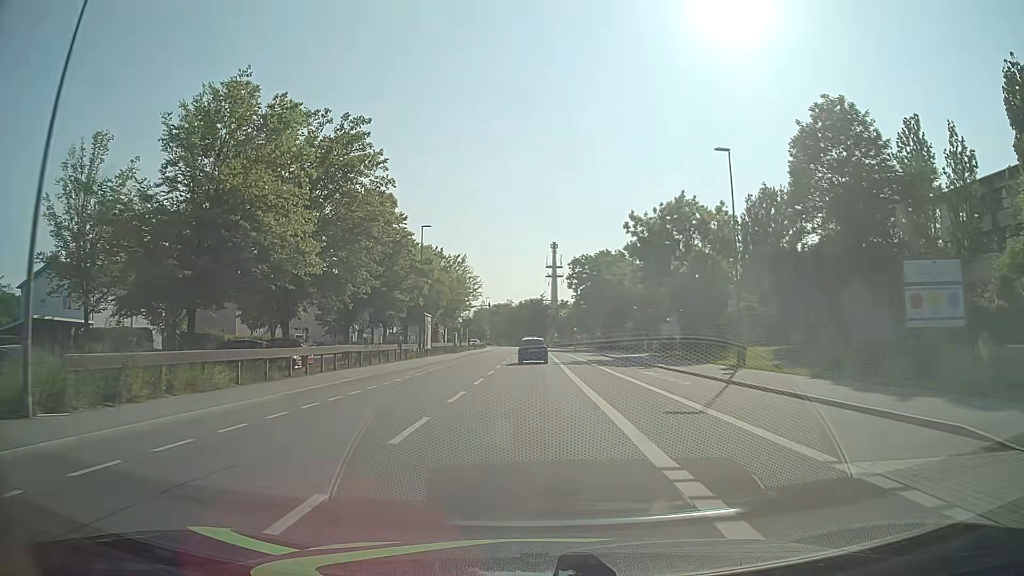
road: tertiary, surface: asphalt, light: Day
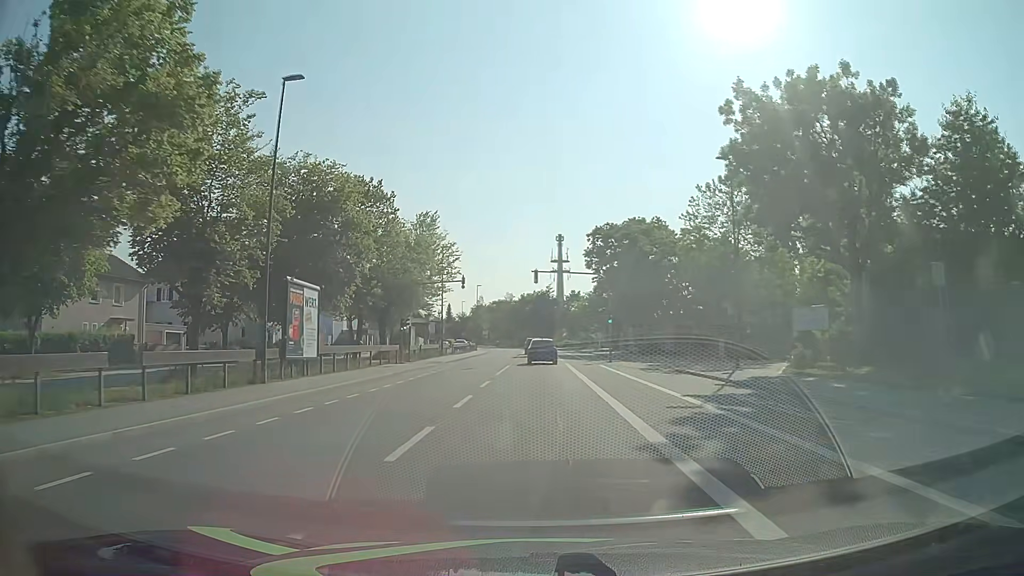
(-0.4, +31.3) m; -1°
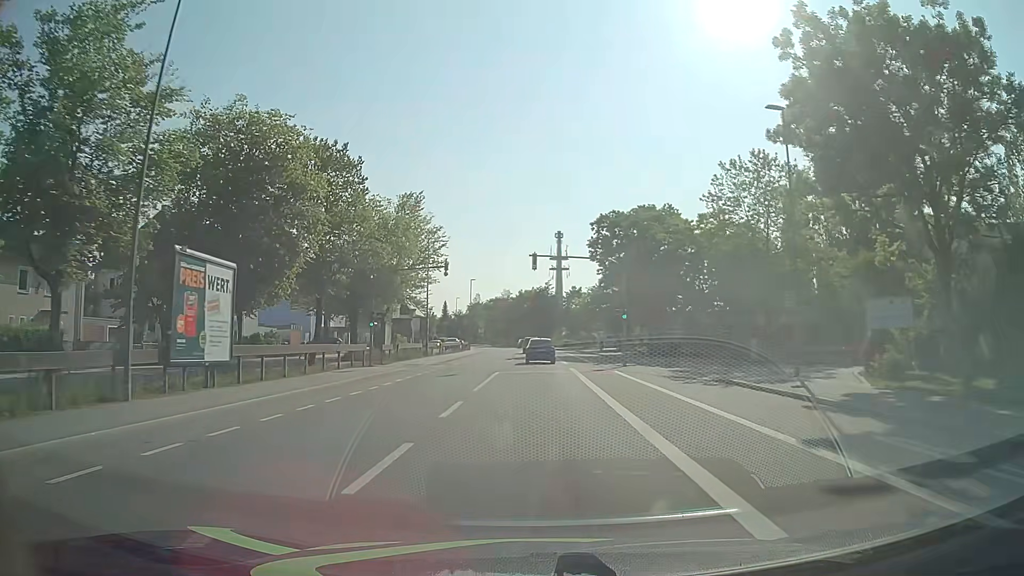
(+0.1, +7.8) m; +1°
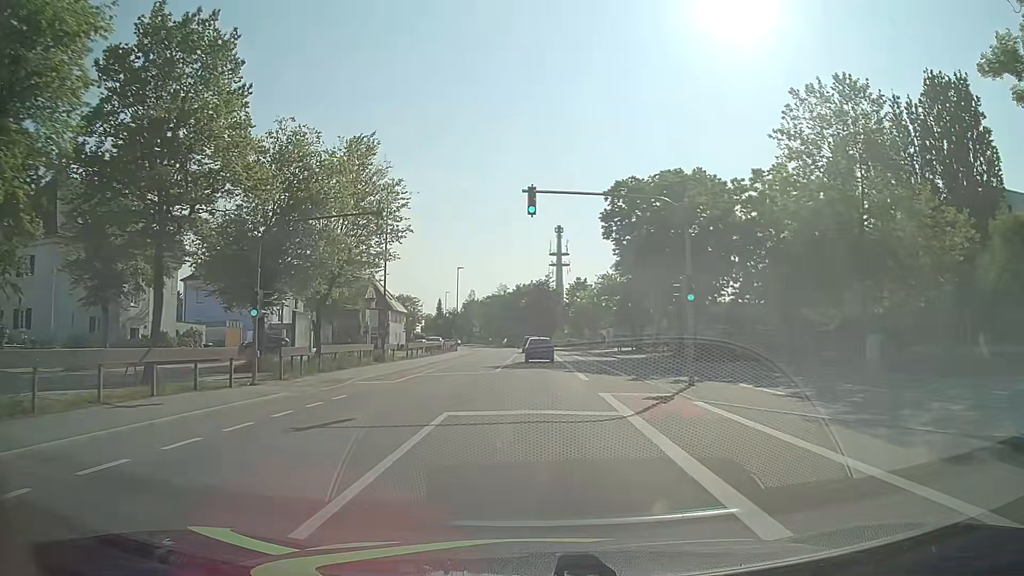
(0.0, +15.6) m; 0°
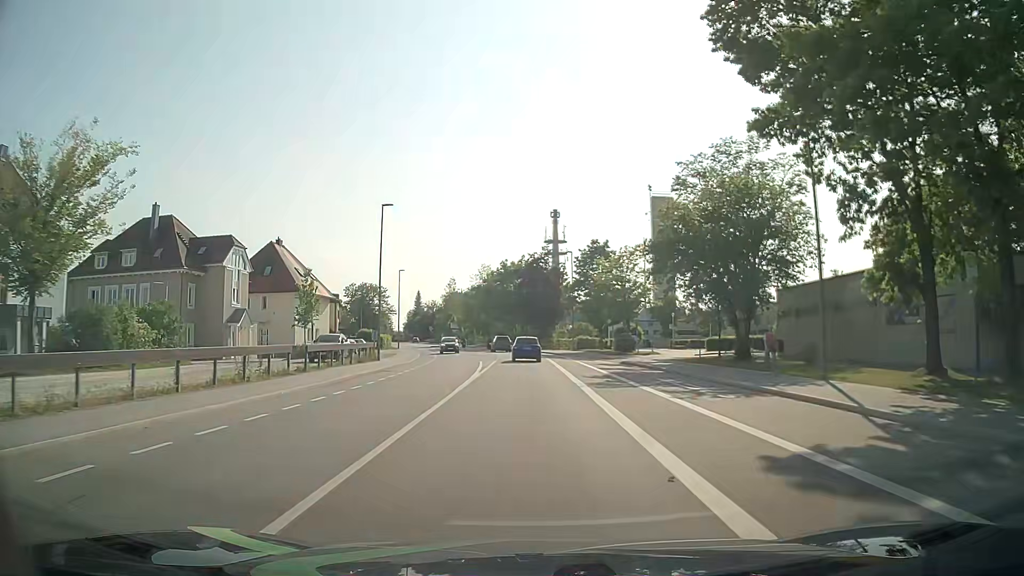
(+0.2, +39.1) m; +1°
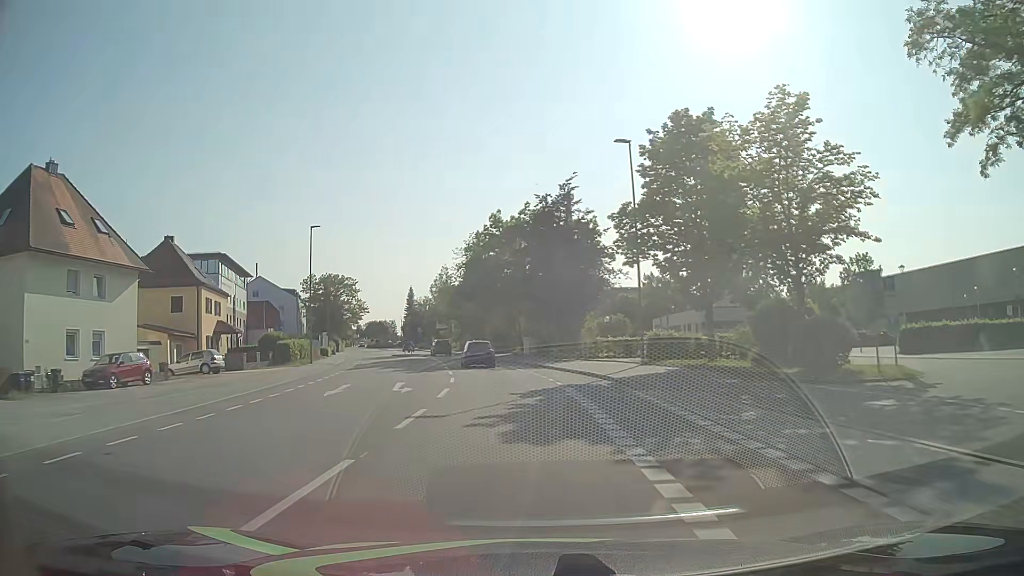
(-0.4, +39.1) m; -2°
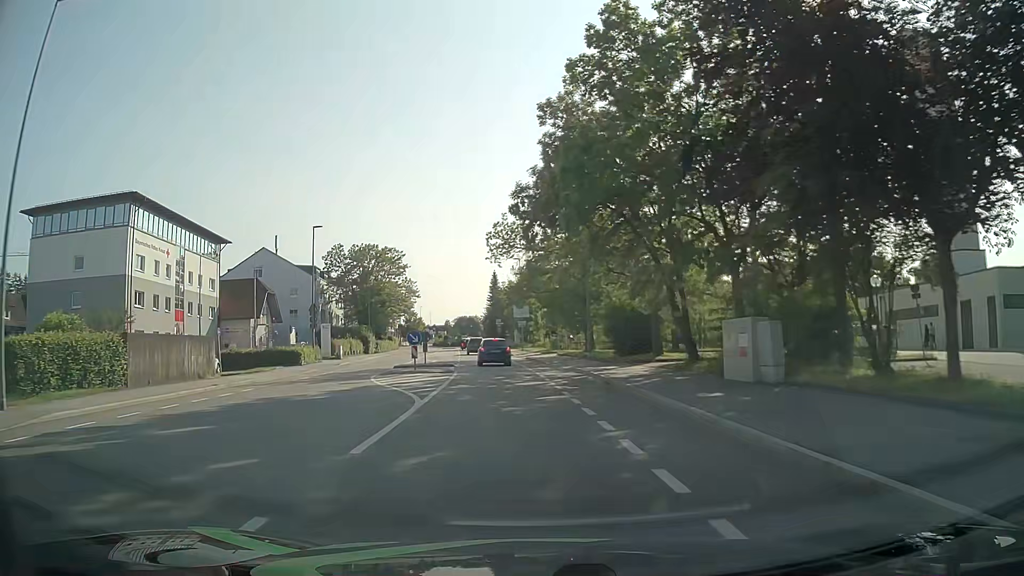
(-2.9, +38.8) m; -8°
